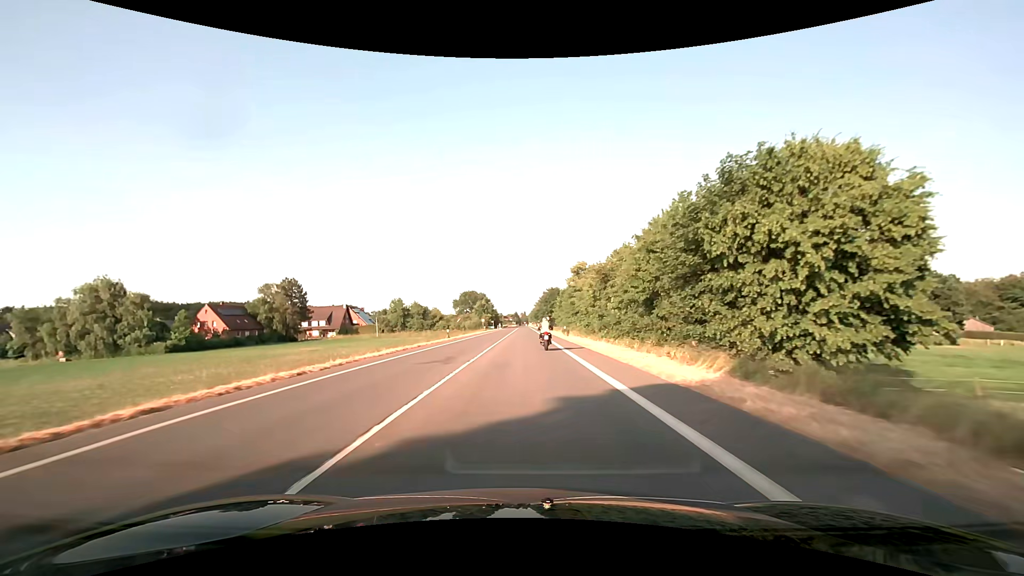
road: secondary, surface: asphalt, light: Day
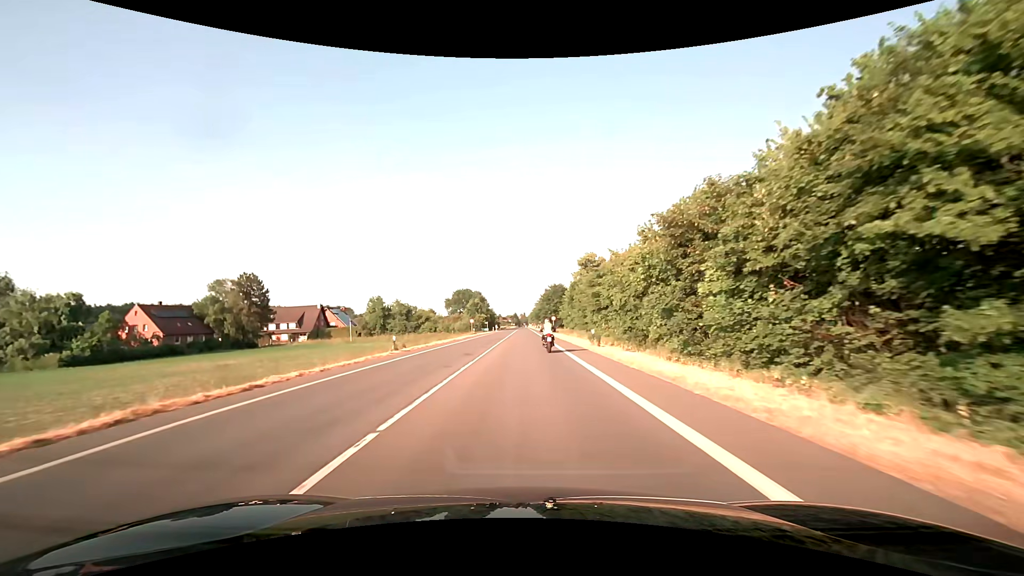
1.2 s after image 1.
(0.0, +21.3) m; 0°
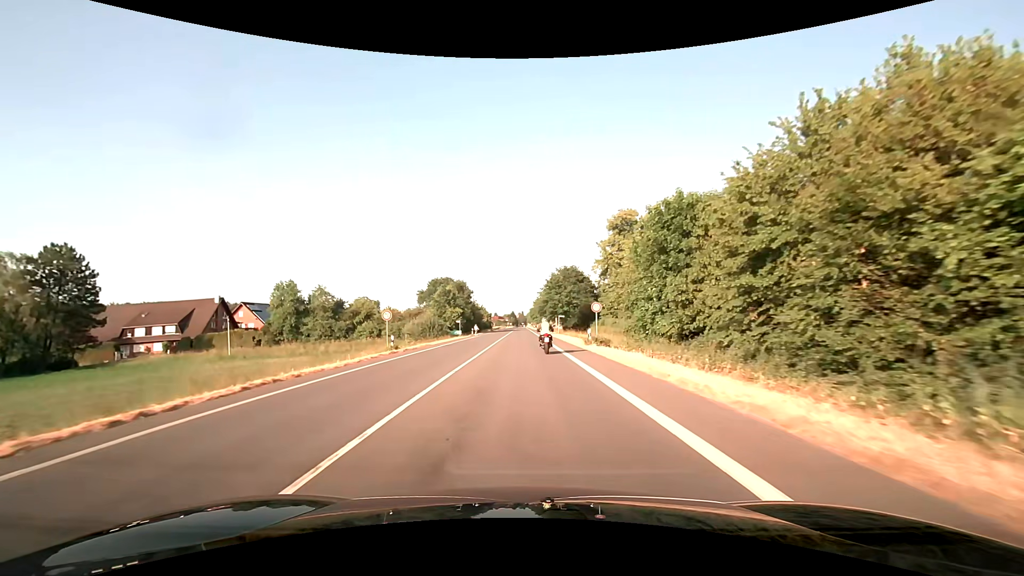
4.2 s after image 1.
(+0.1, +49.3) m; 0°
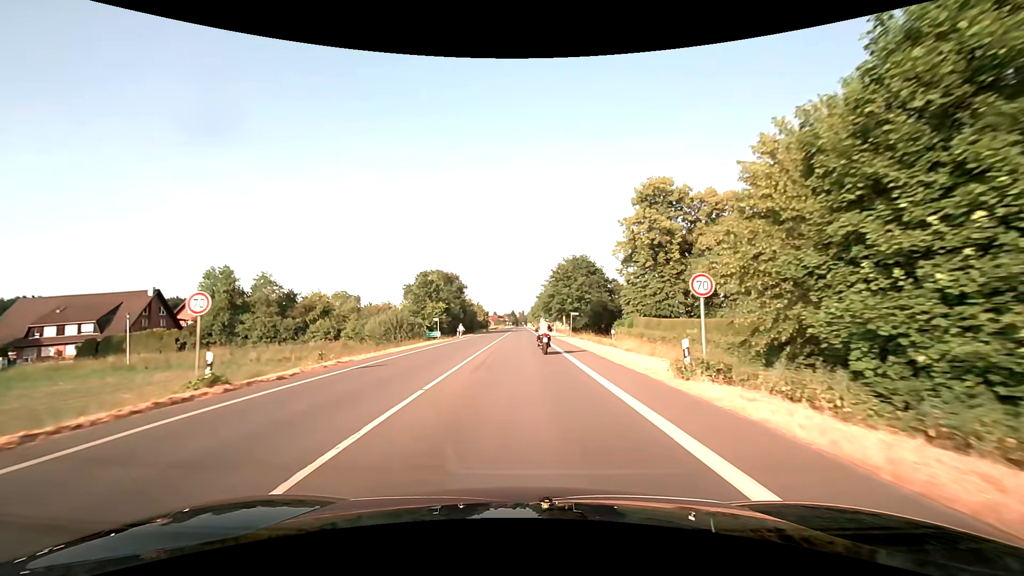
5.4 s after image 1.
(-0.1, +18.4) m; 0°
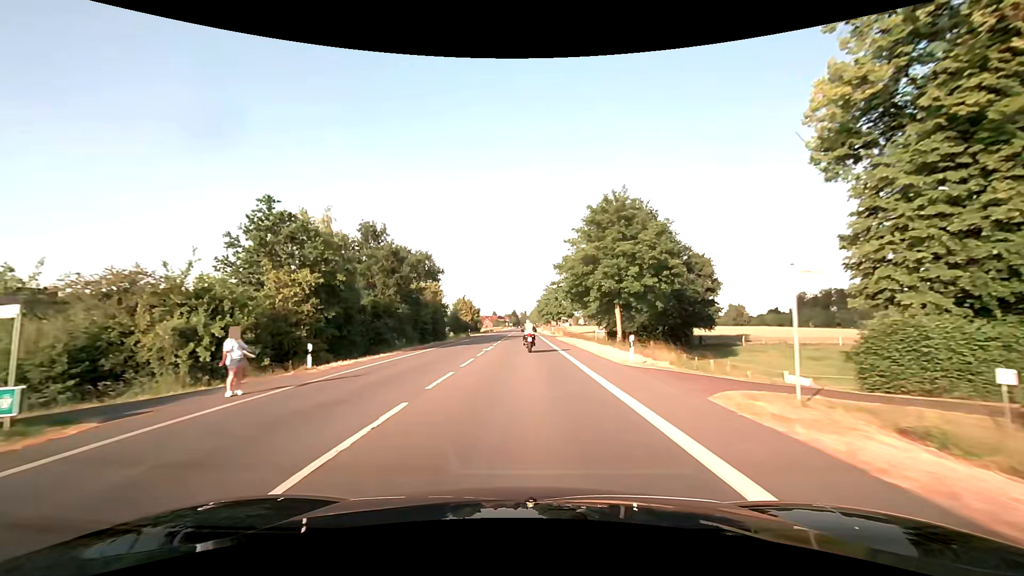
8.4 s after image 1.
(-0.2, +44.8) m; 0°
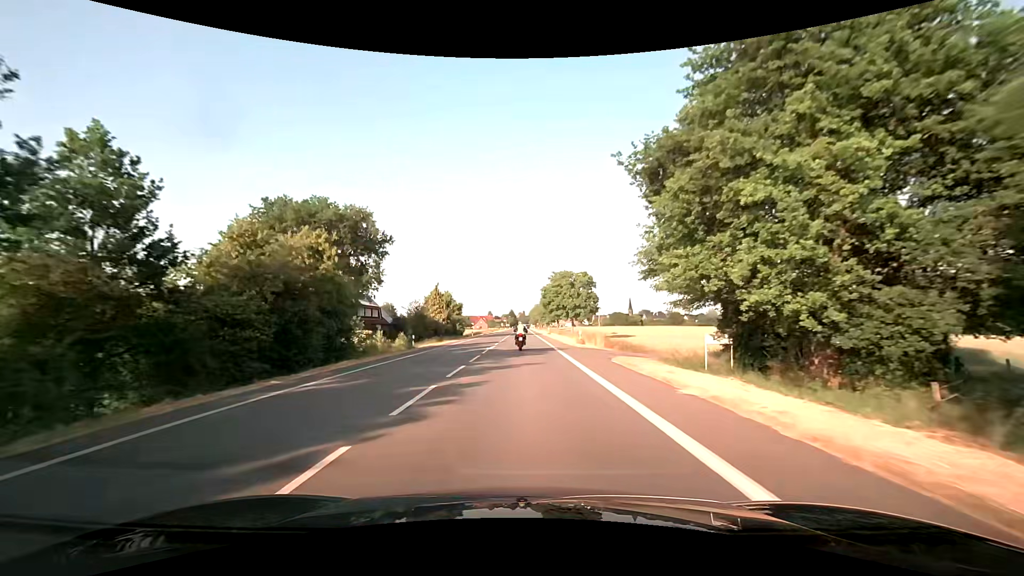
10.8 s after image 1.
(0.0, +37.0) m; 0°
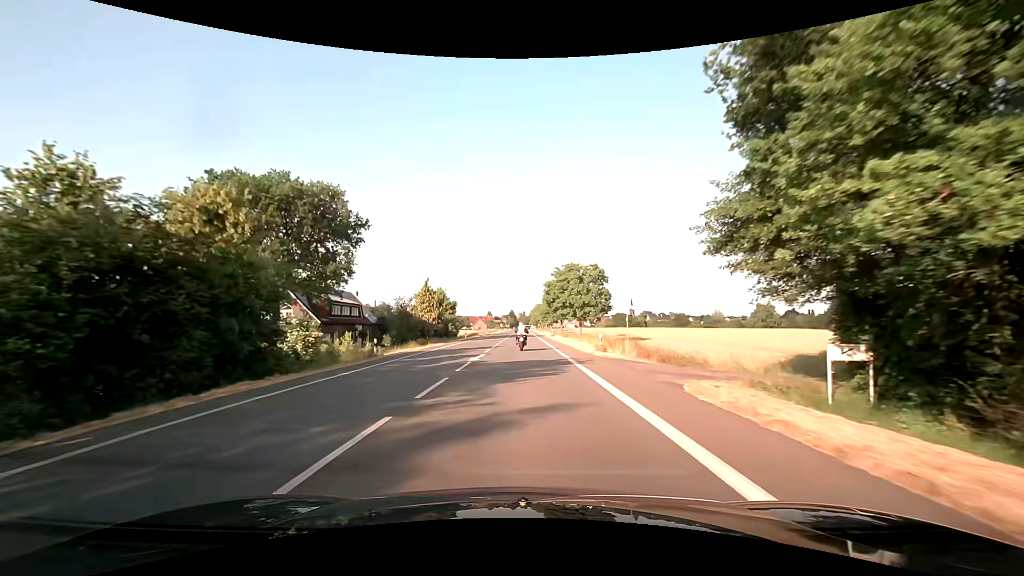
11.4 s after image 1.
(0.0, +9.6) m; 0°
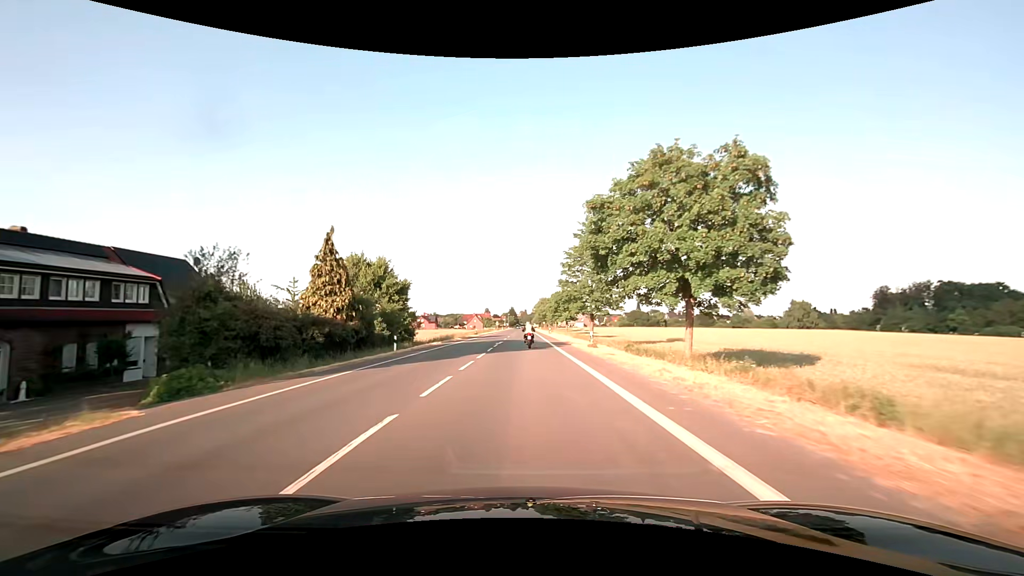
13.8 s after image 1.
(-0.1, +39.8) m; 0°
(0, +10) (0, +20) (0, +30) (0, +40) (0, +50) (0, +60) (0, +70) (0, +80) (0, +90) (0, +100) m
